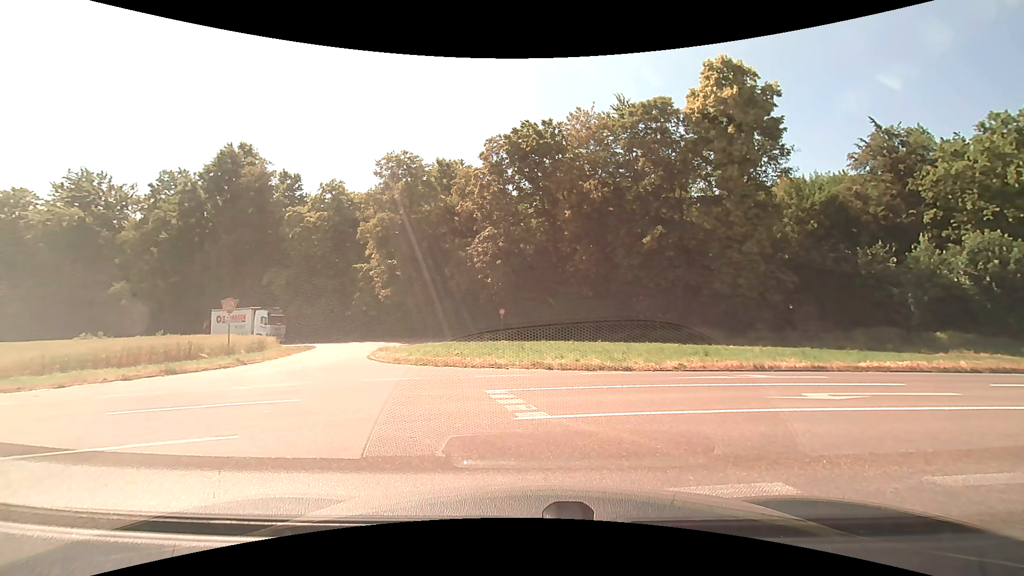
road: unclassified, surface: asphalt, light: Day
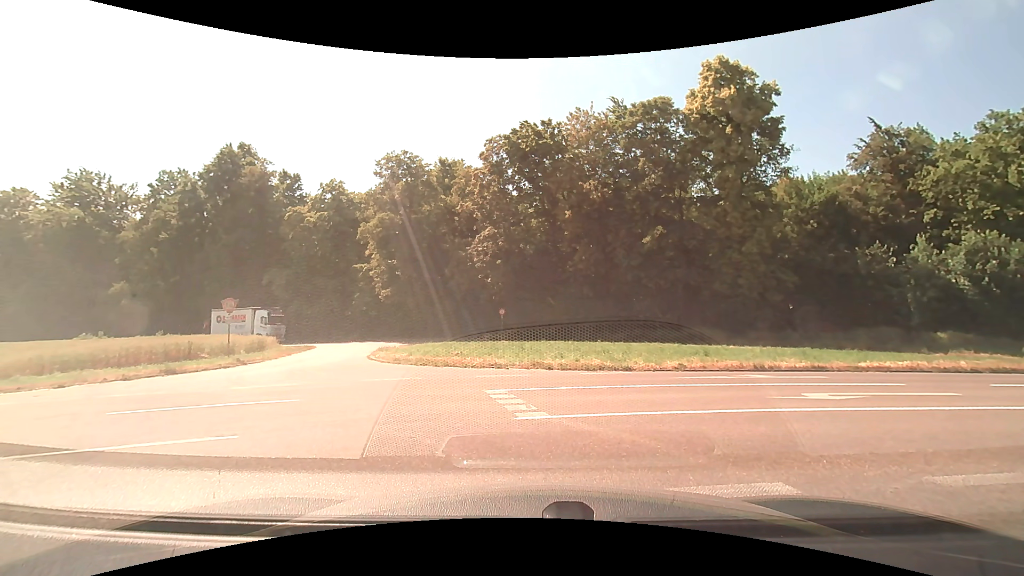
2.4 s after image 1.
(0.0, 0.0) m; 0°
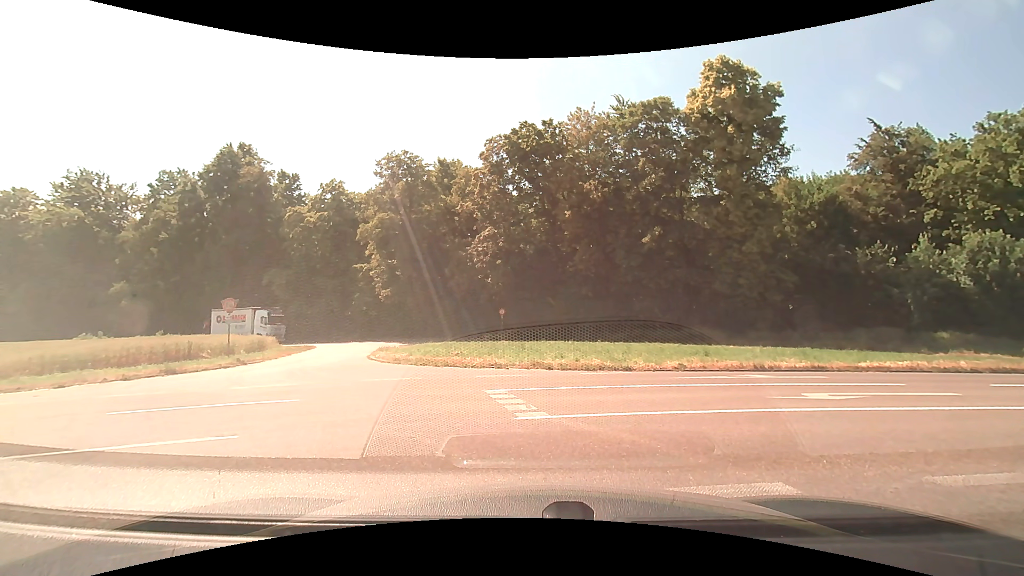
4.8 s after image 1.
(0.0, 0.0) m; 0°
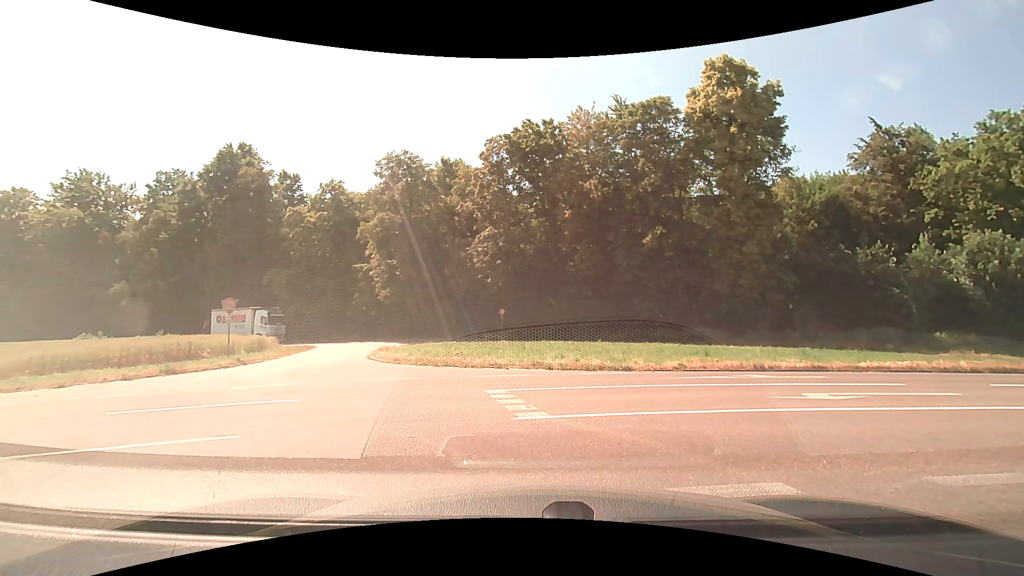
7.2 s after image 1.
(0.0, 0.0) m; 0°
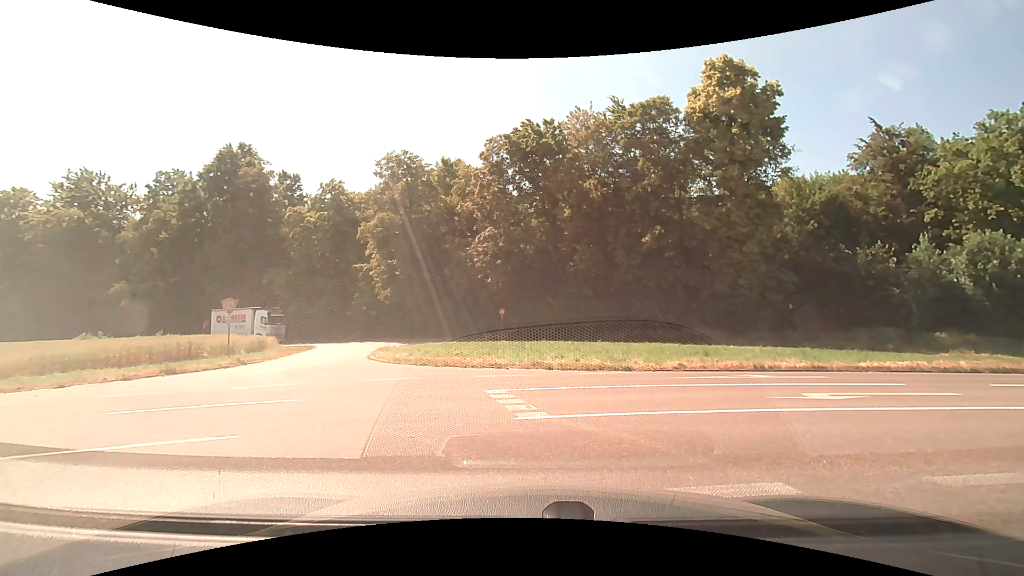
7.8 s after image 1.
(0.0, 0.0) m; 0°
(-4, +9) (-14, +10) (-24, +9) (-34, +7) (-43, +4) (-53, +2) (-63, 0) (-73, -2) (-82, -4) (-92, -6) m
